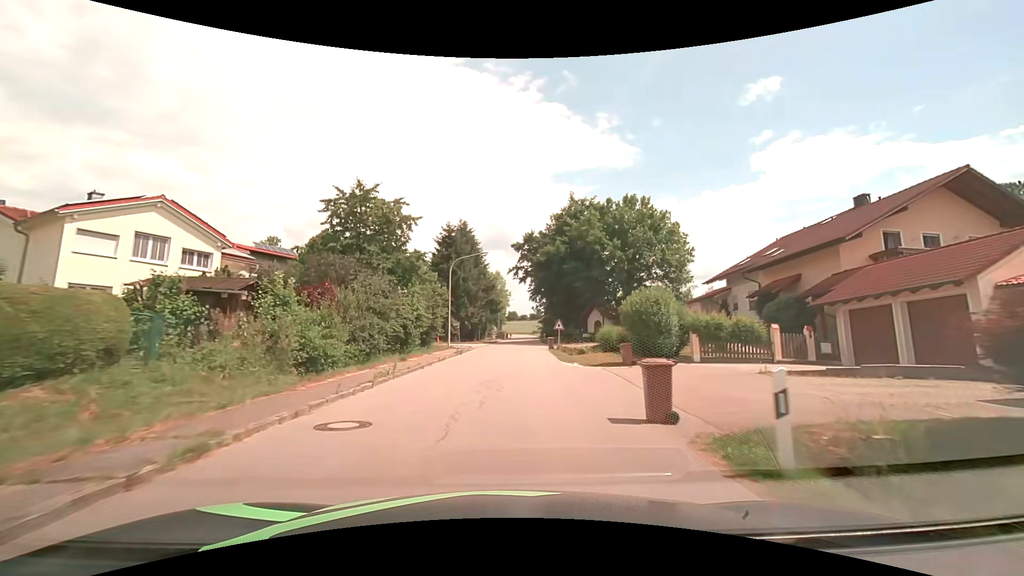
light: Day
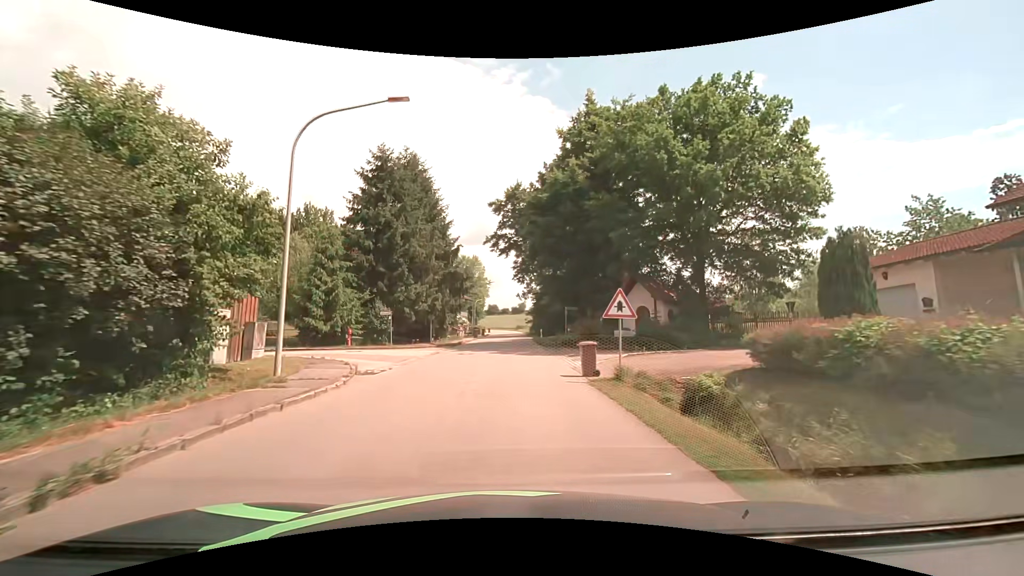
(+0.6, +25.5) m; +3°
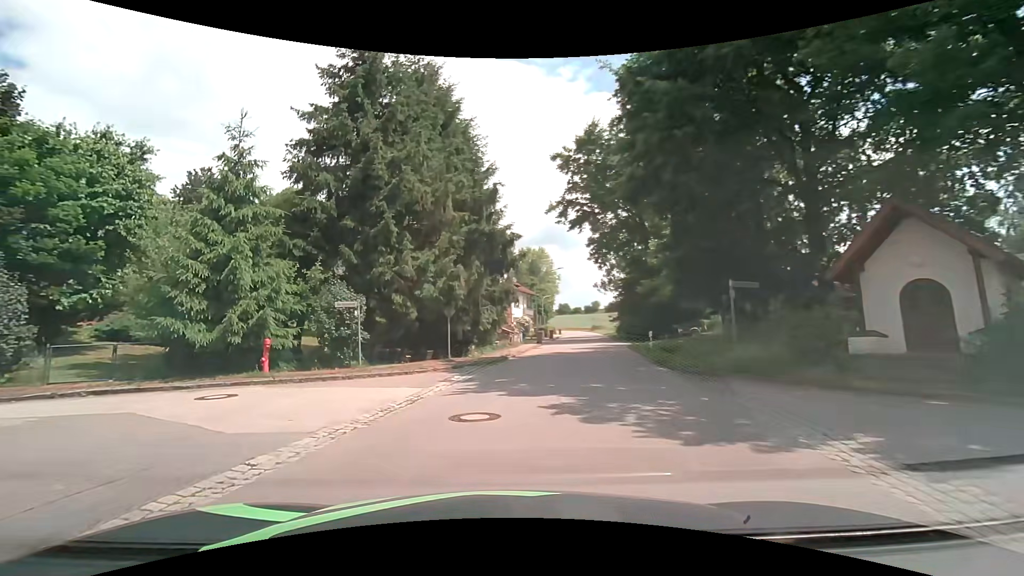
(-0.2, +16.7) m; -7°
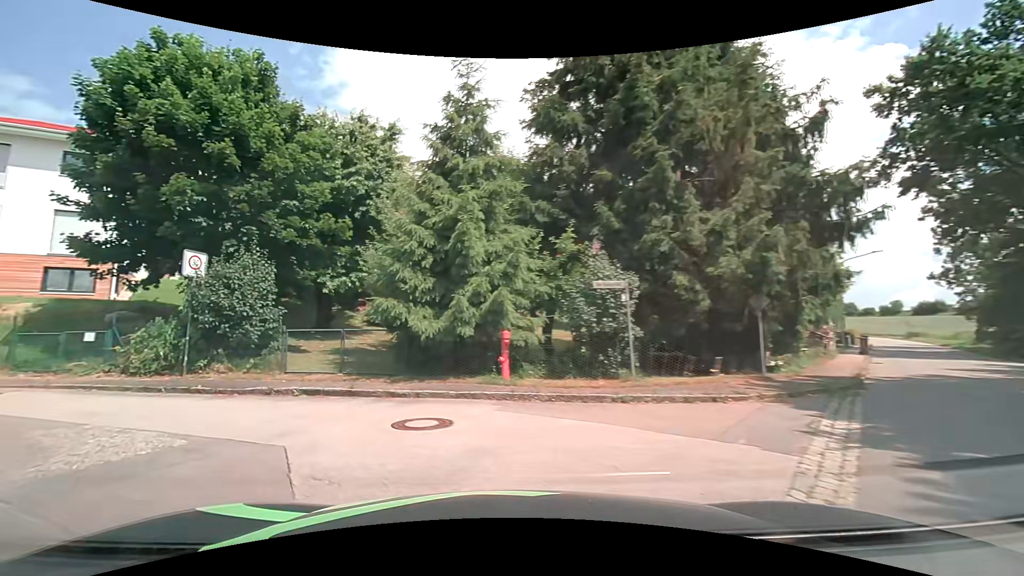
(-1.3, +5.8) m; -27°
